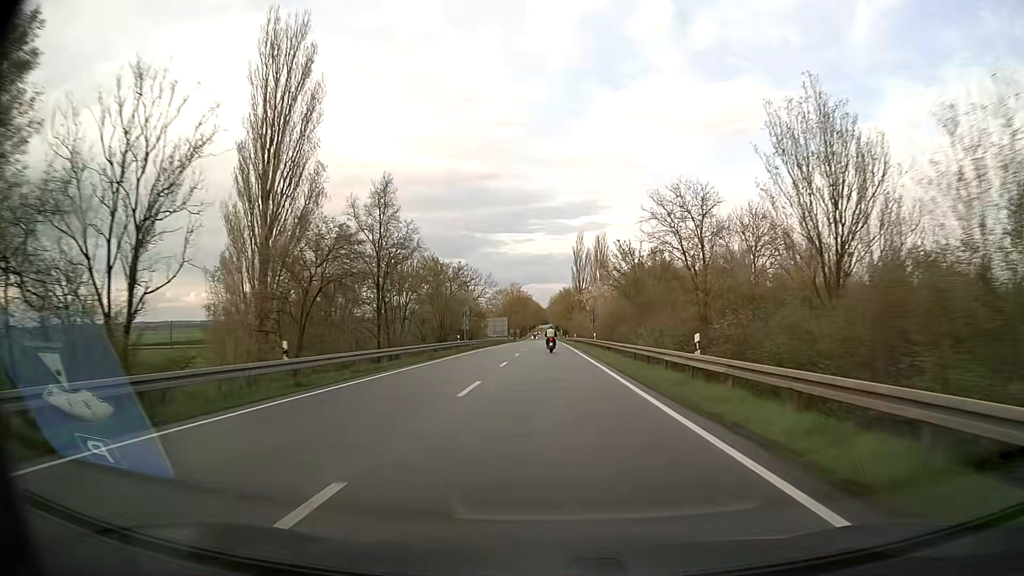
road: secondary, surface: asphalt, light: Day
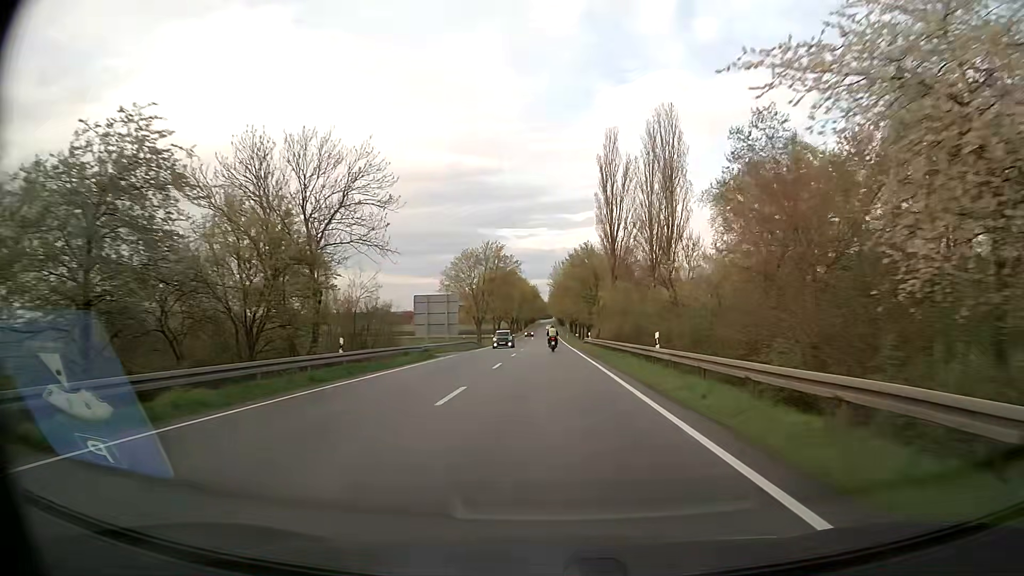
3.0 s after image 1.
(0.0, +74.6) m; 0°
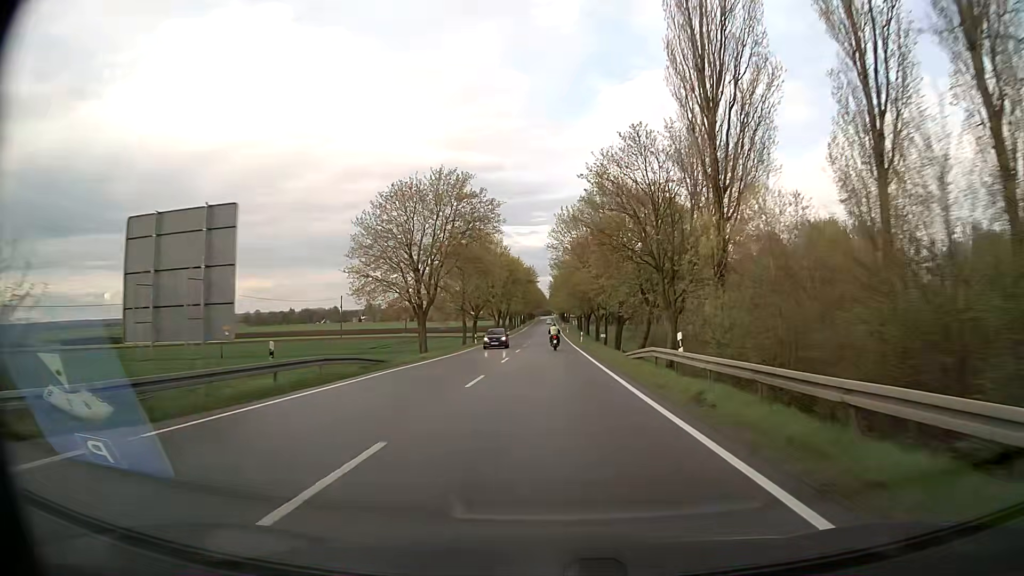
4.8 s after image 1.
(0.0, +44.3) m; 0°
(0, +10) (0, +20) (0, +30) (0, +40) (0, +50) (0, +60) (0, +70) (0, +80) (0, +90) (0, +100) m
